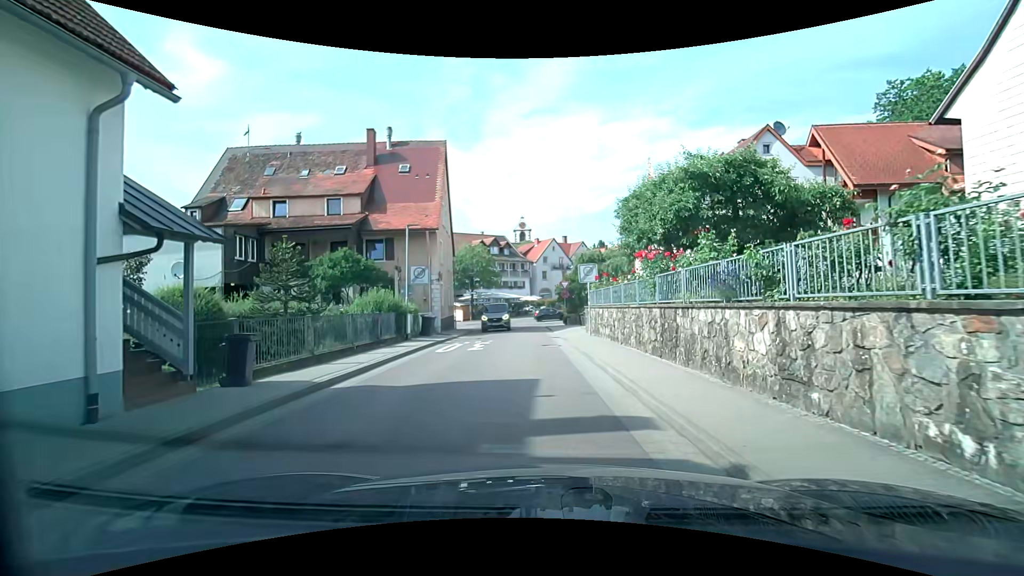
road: unclassified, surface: asphalt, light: Day
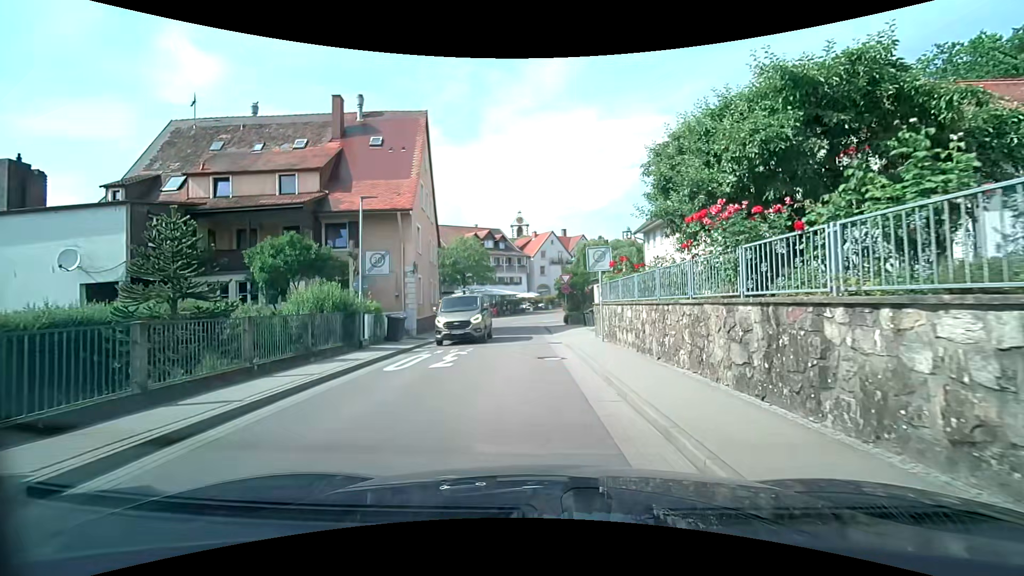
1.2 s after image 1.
(0.0, +5.4) m; 0°
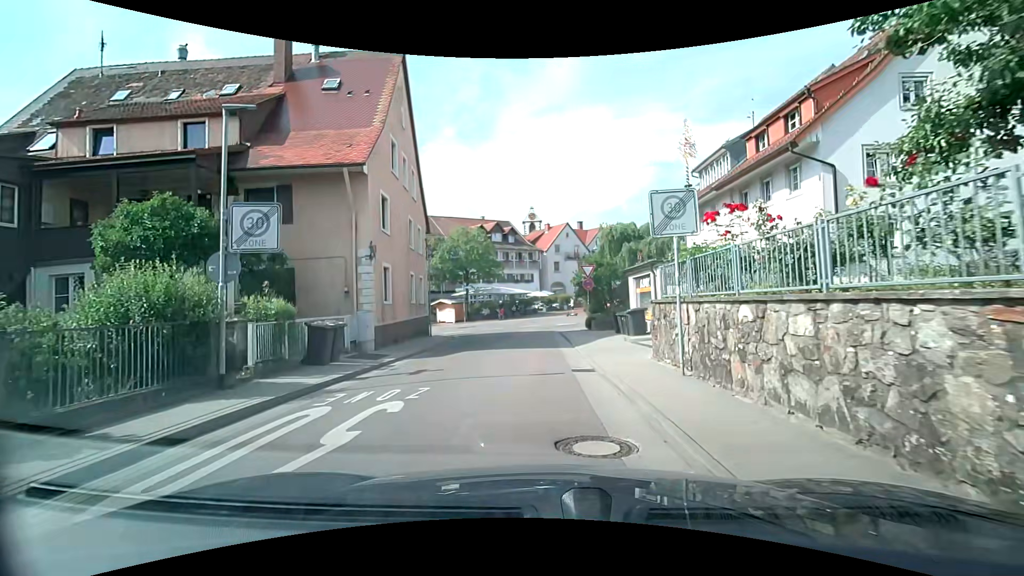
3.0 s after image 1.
(0.0, +8.1) m; 0°
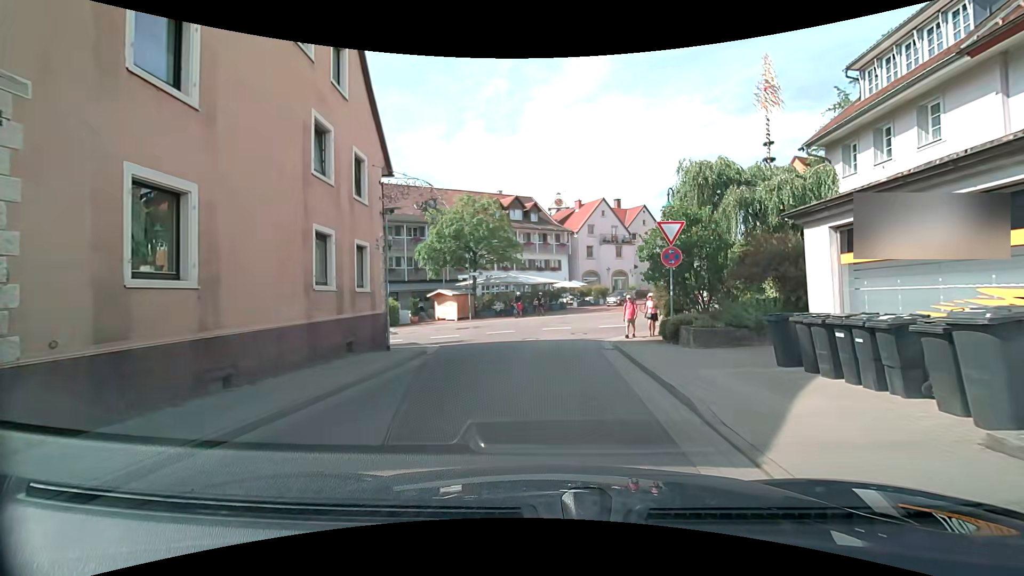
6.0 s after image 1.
(-0.5, +13.0) m; -3°
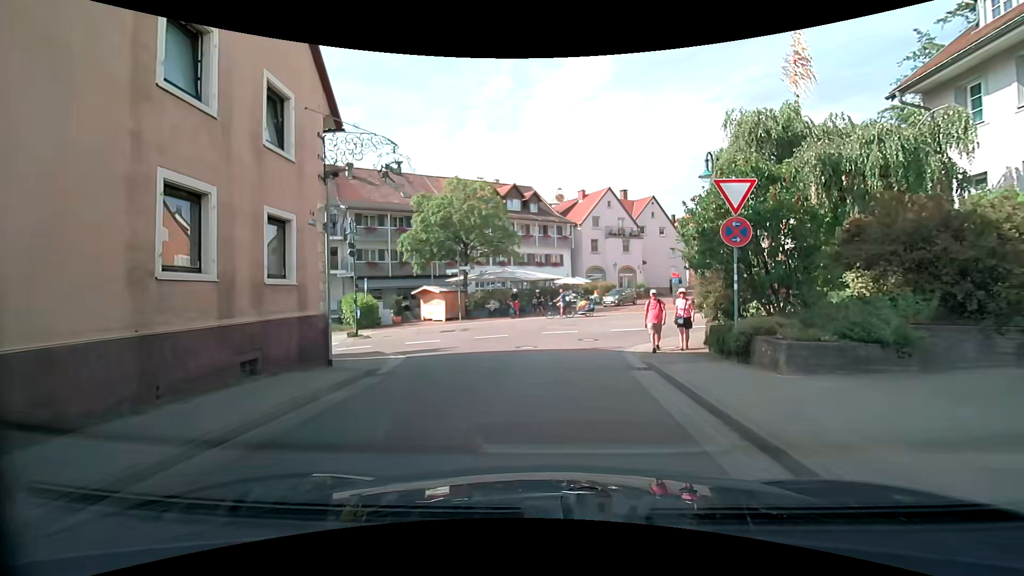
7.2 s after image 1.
(0.0, +4.9) m; 0°
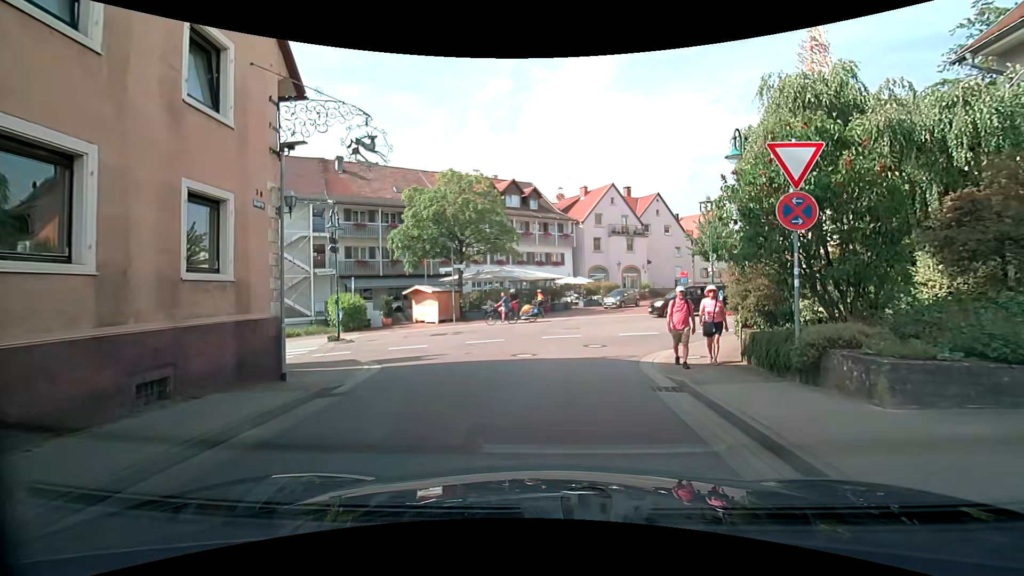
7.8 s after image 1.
(0.0, +2.3) m; -2°
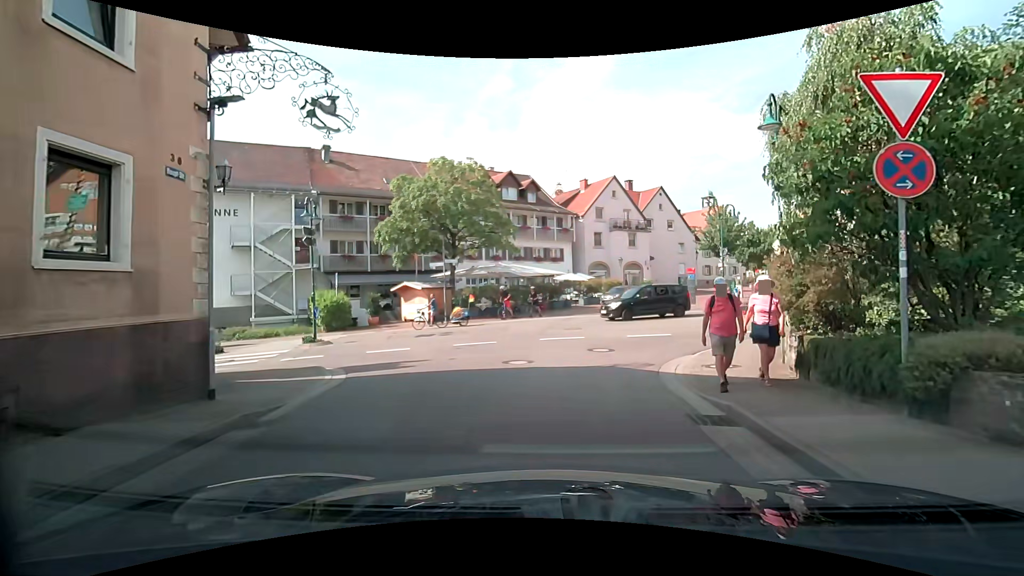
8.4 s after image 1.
(+0.1, +2.2) m; +2°
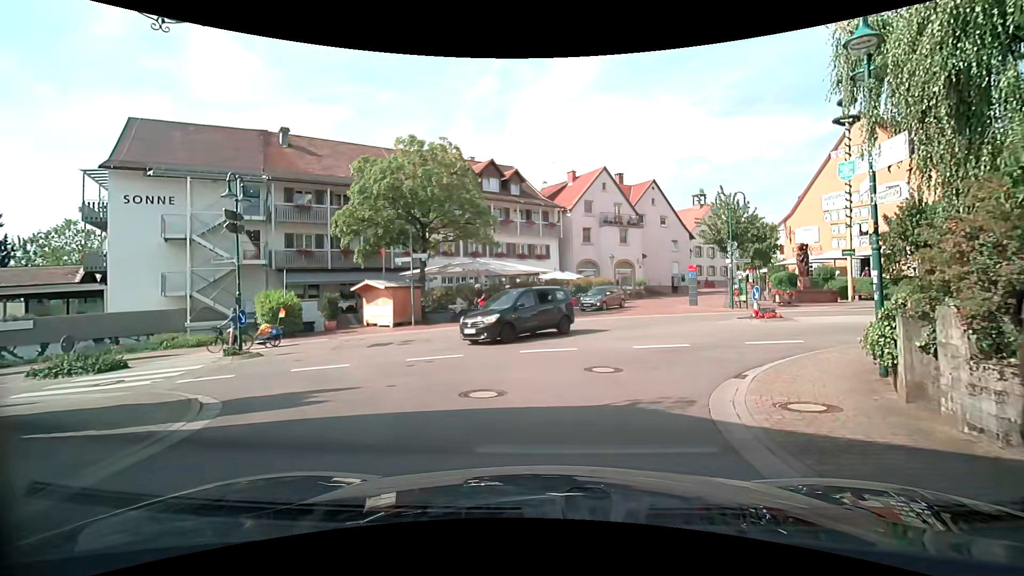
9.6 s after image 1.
(0.0, +4.0) m; +2°
